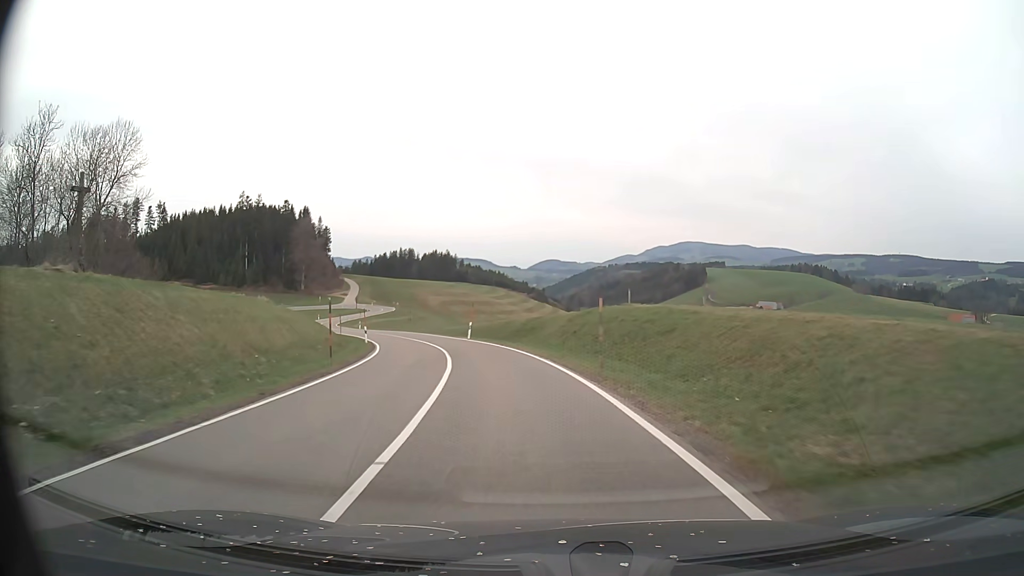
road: tertiary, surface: asphalt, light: Day
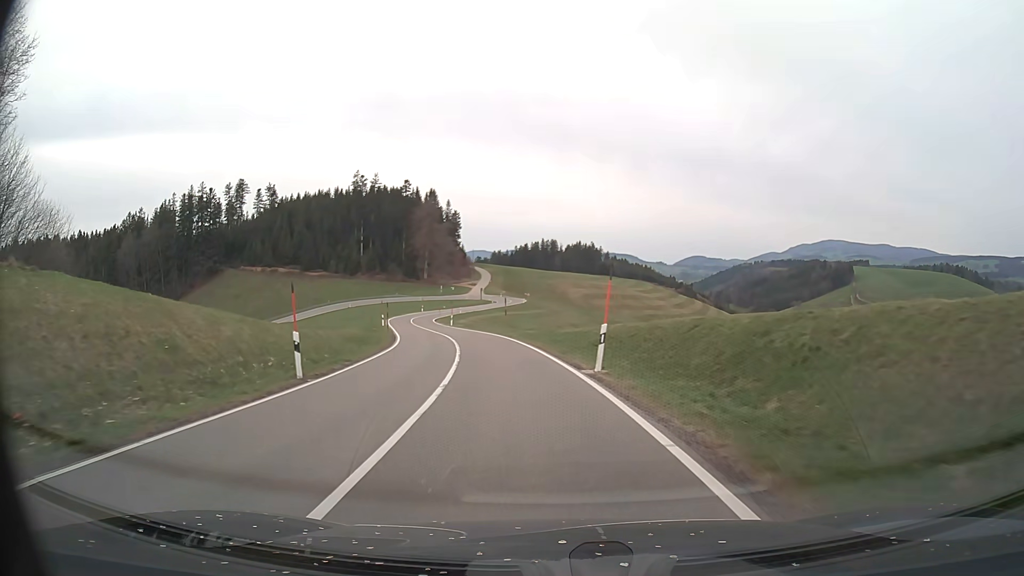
(-3.0, +29.3) m; -12°
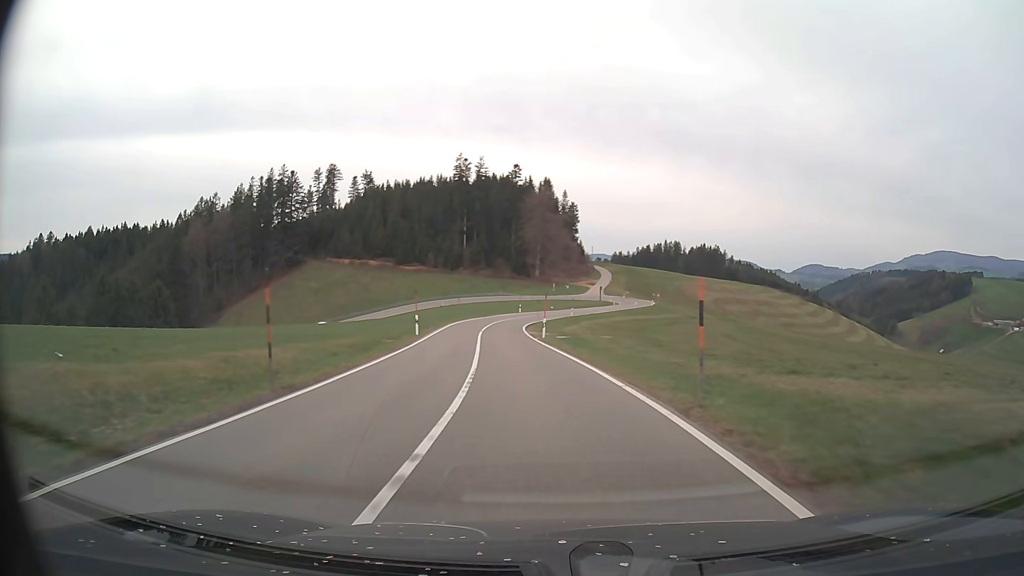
(-3.1, +30.1) m; -11°
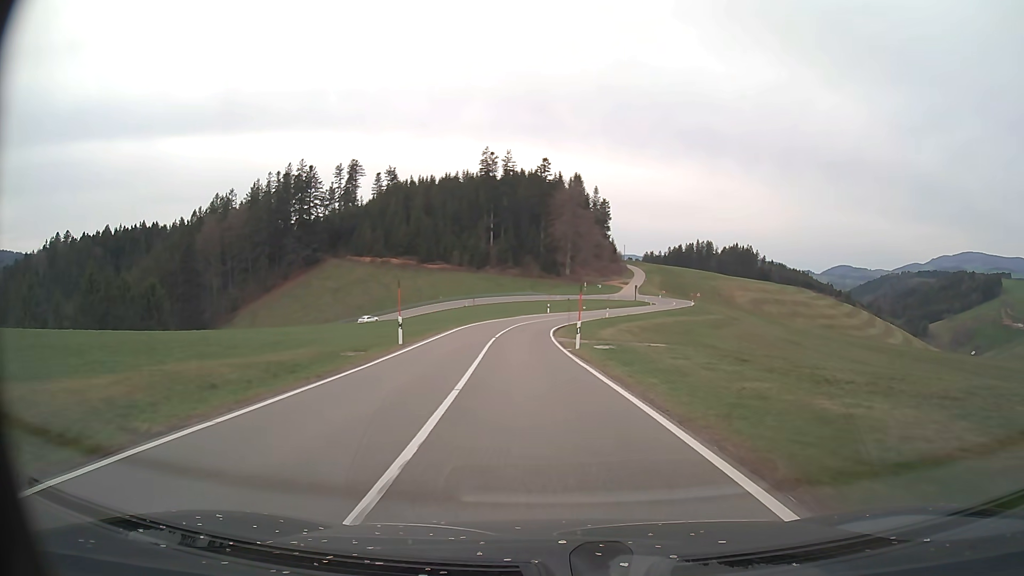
(-0.2, +10.3) m; -2°
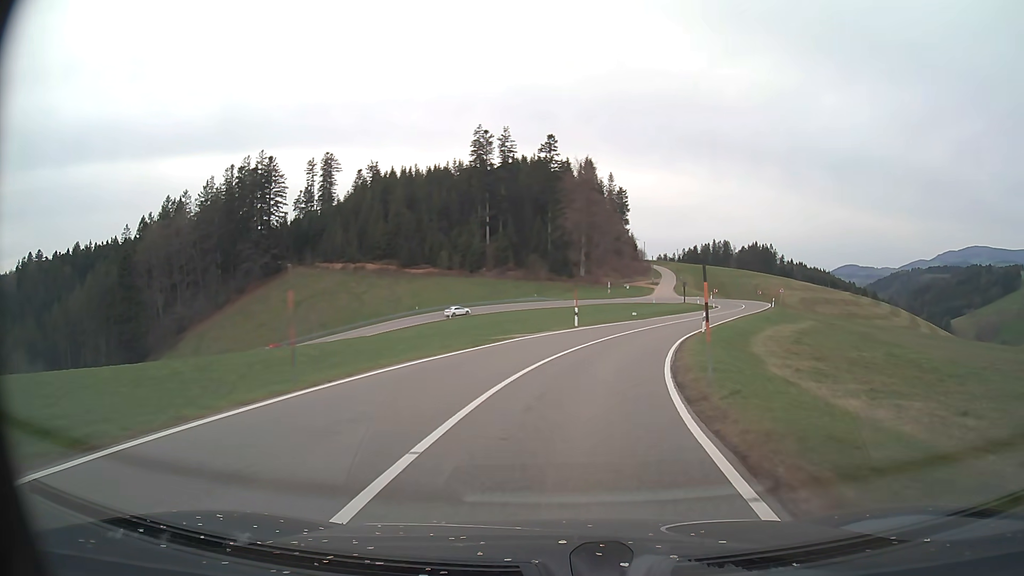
(-1.5, +39.2) m; -1°
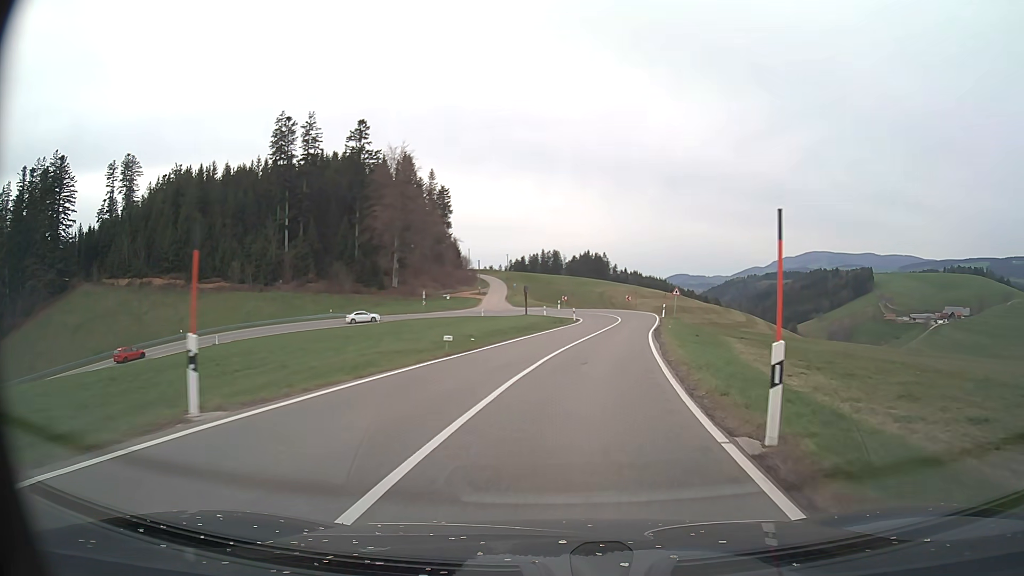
(+3.3, +27.6) m; +15°
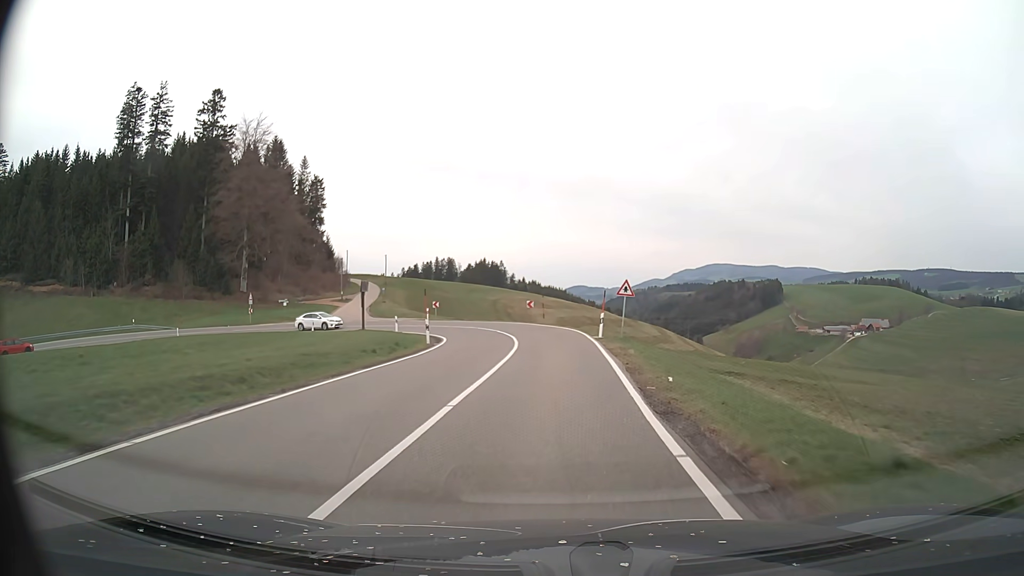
(+2.7, +27.3) m; +9°
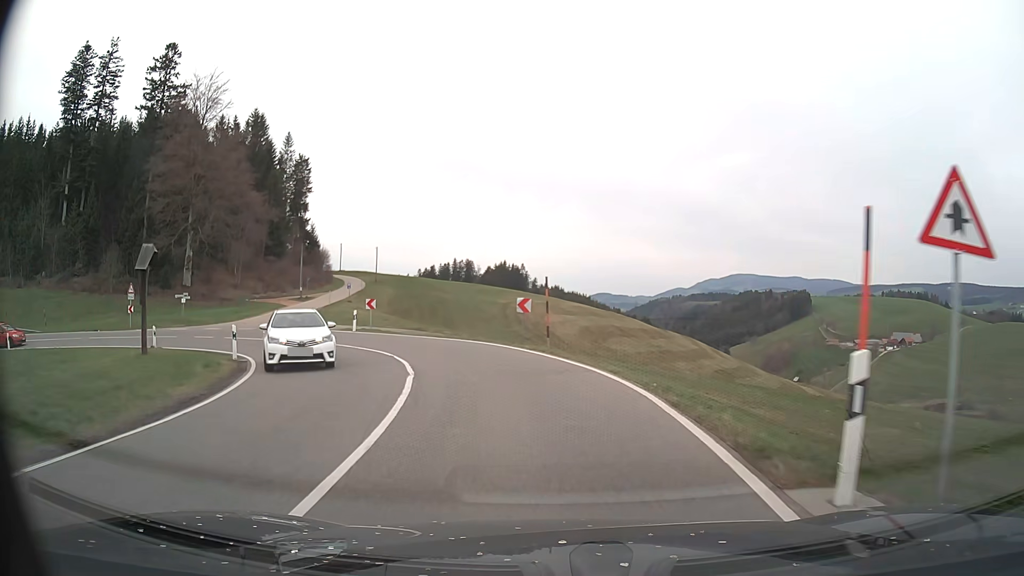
(+0.3, +25.0) m; -2°
(-1, +10) (-3, +20) (-8, +28) (-16, +34) (-26, +37) (-36, +36) (-44, +31) (-51, +23) (-54, +14) (-56, +4) m
